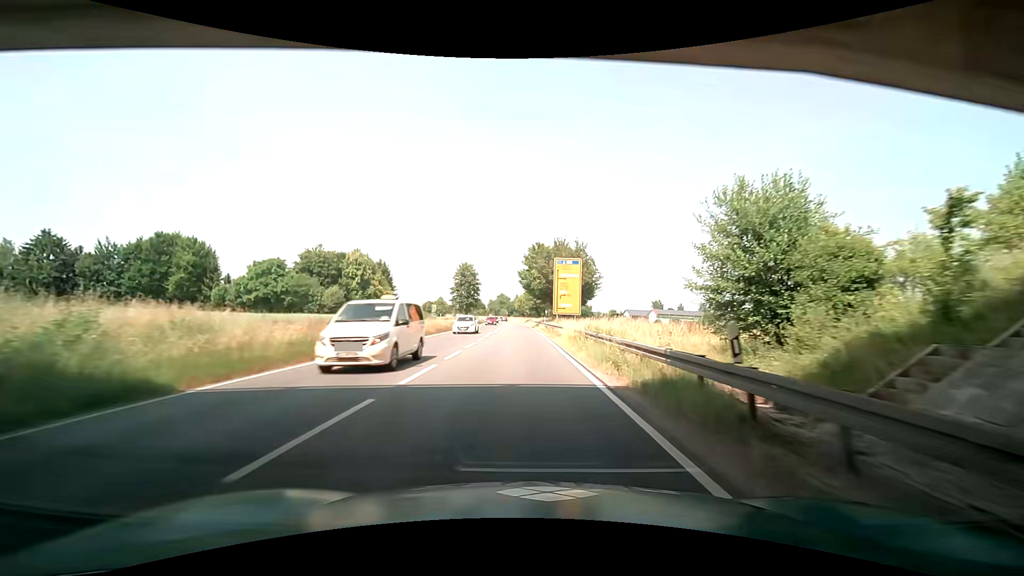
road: primary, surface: asphalt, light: Day
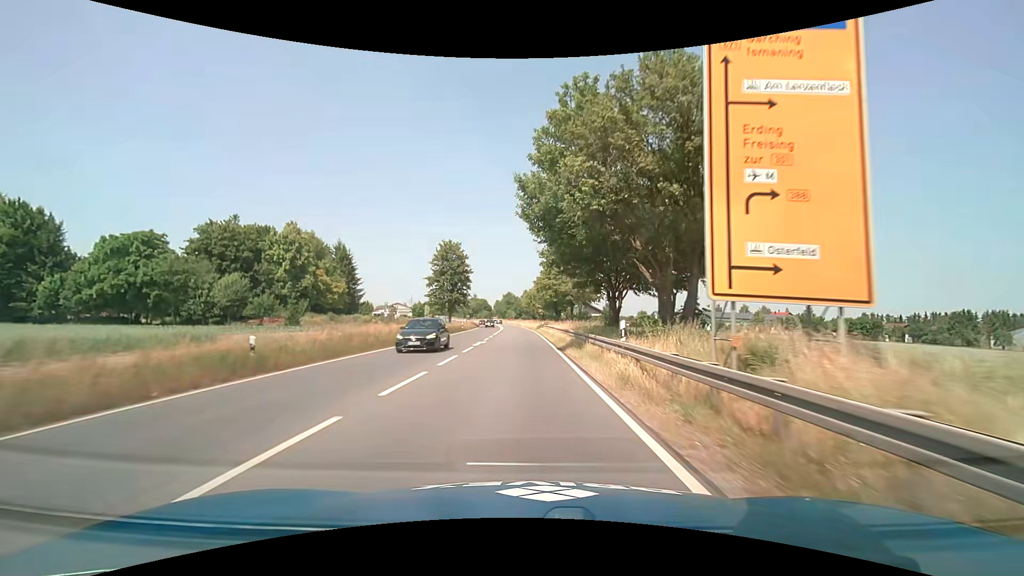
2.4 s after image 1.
(-0.9, +43.2) m; -2°
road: trunk
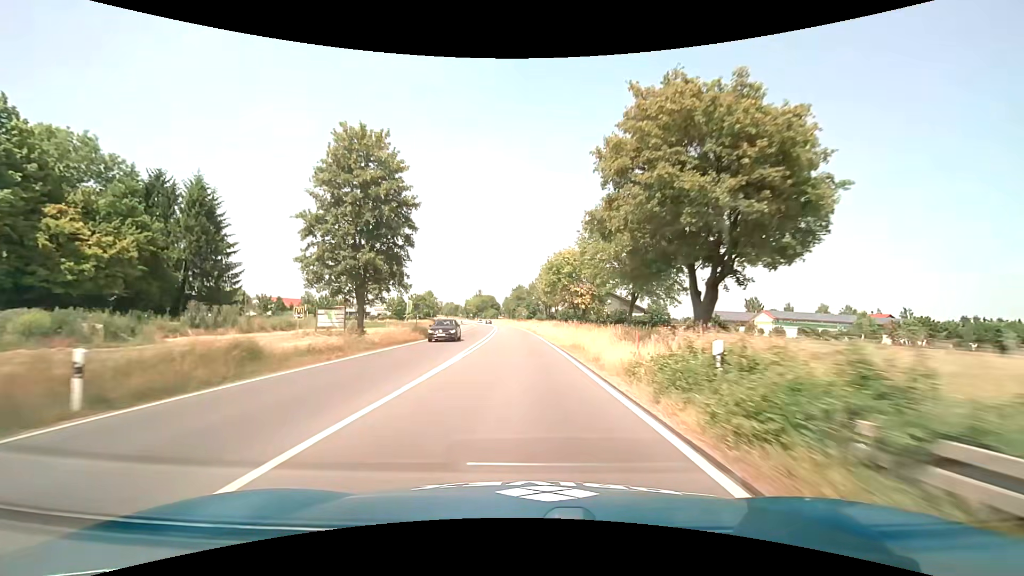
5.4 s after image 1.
(-0.9, +55.9) m; -2°
(0, +10) (0, +20) (0, +30) (0, +40) (-1, +50) (-1, +60) (-2, +70) (-3, +80) (-3, +90) (-4, +100) m
